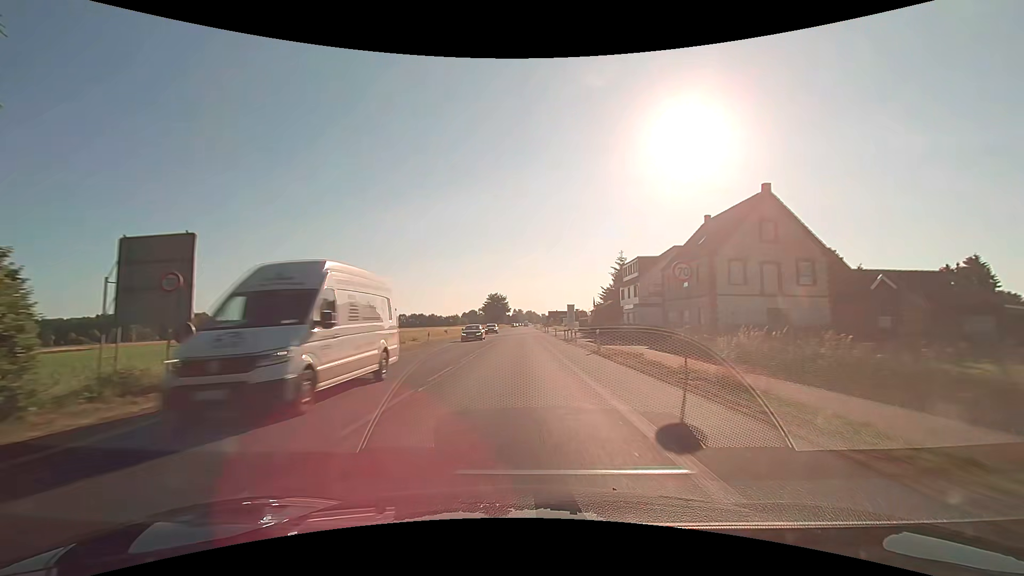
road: primary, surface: asphalt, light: Day
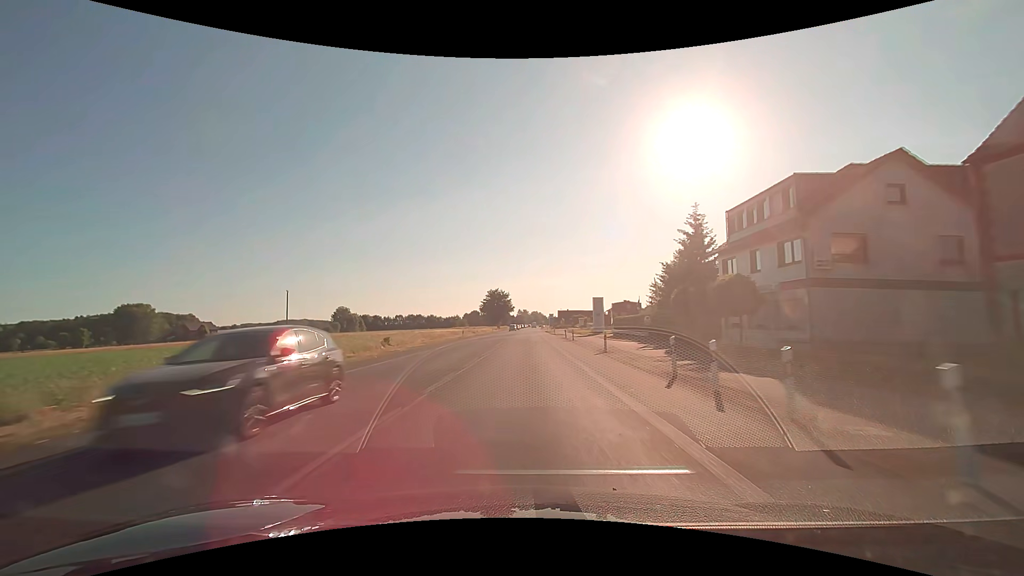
(-0.1, +32.4) m; 0°
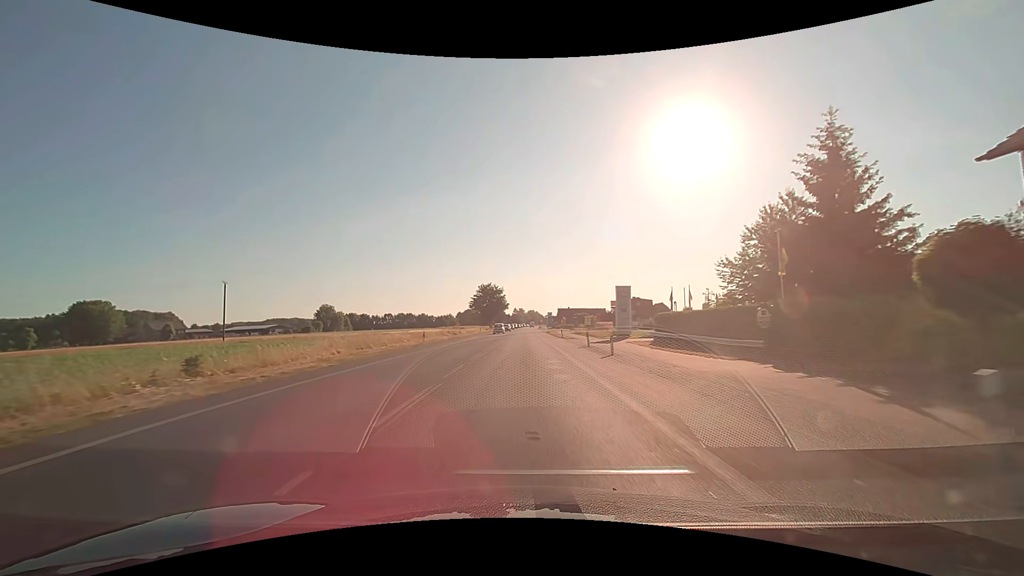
(+0.1, +21.6) m; 0°
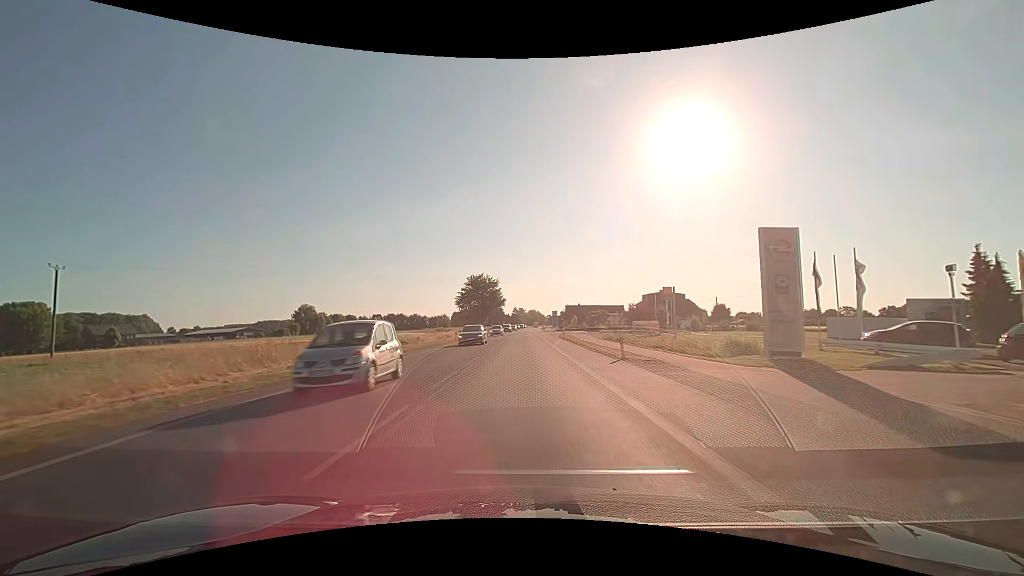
(+0.1, +32.3) m; 0°
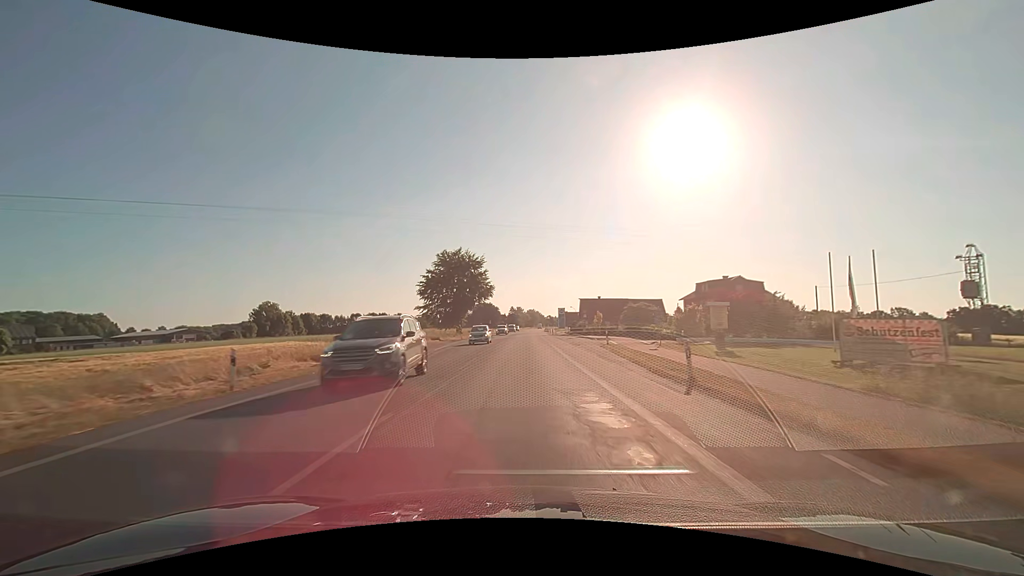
(+0.2, +43.1) m; 0°
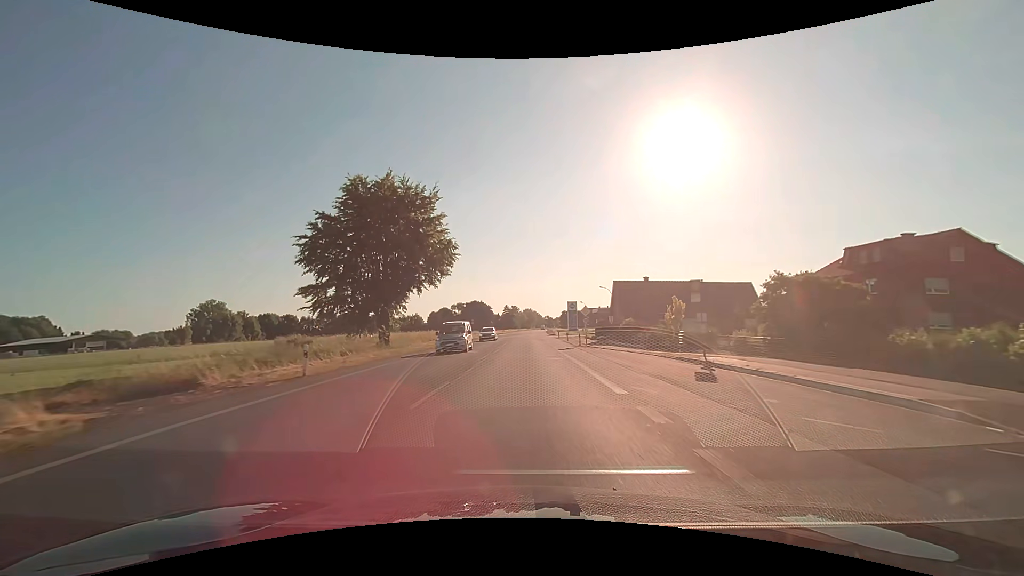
(+0.1, +43.1) m; 0°
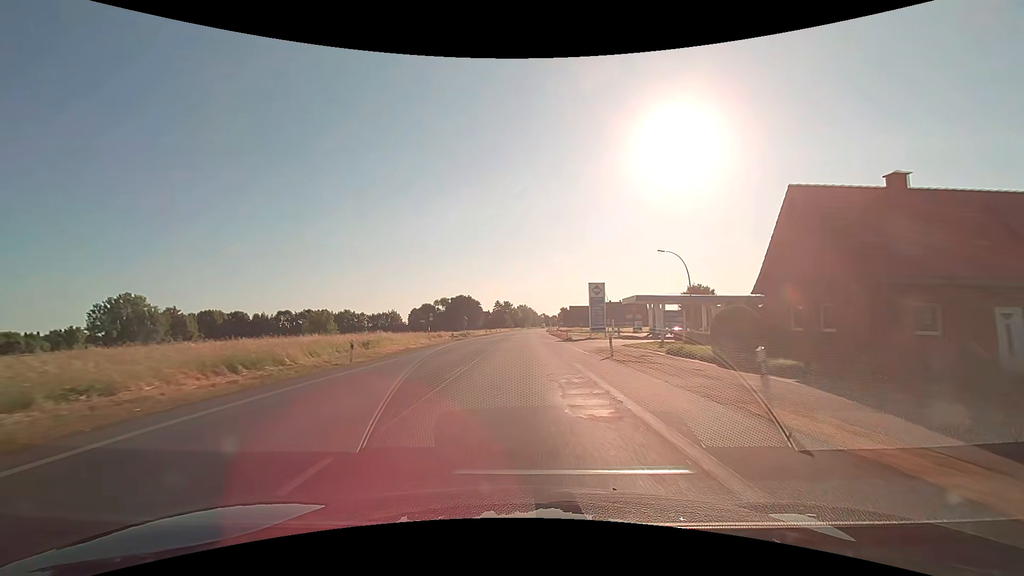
(+0.5, +43.0) m; +1°
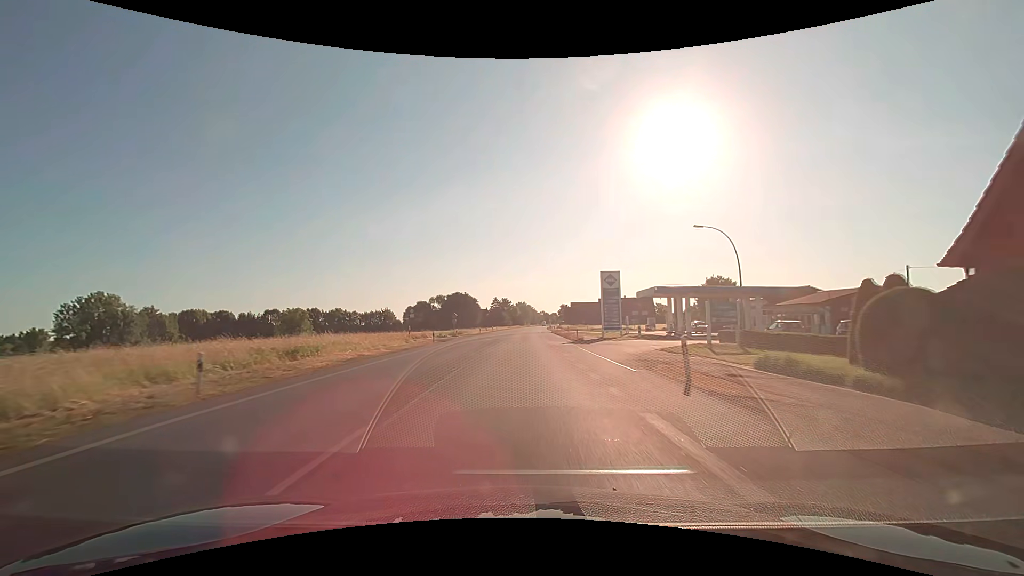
(0.0, +10.7) m; 0°
(0, +10) (0, +20) (0, +30) (0, +40) (0, +50) (0, +60) (0, +70) (0, +80) (0, +90) (+1, +100) m
